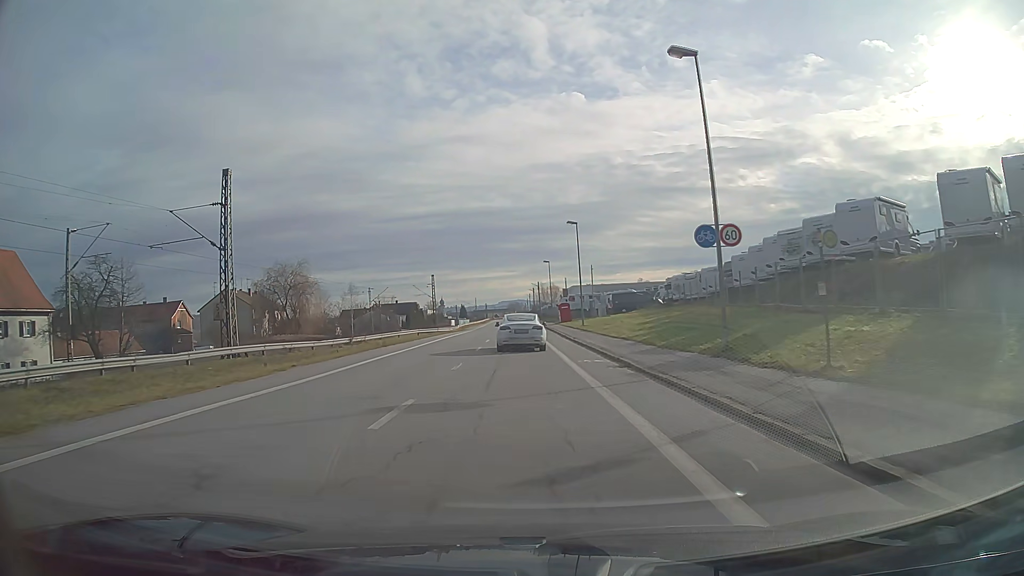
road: unclassified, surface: asphalt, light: Day
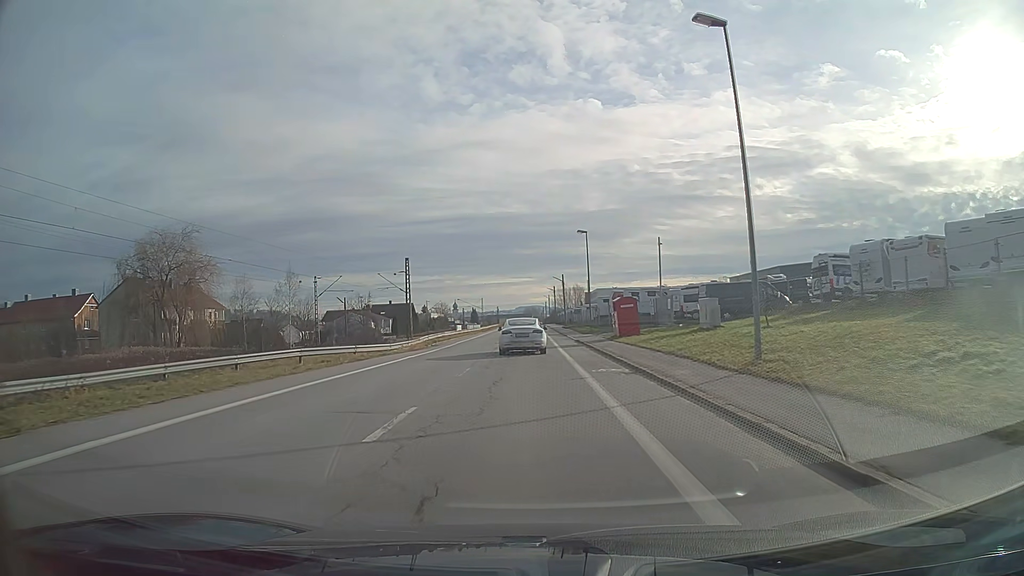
(-0.7, +37.0) m; -1°
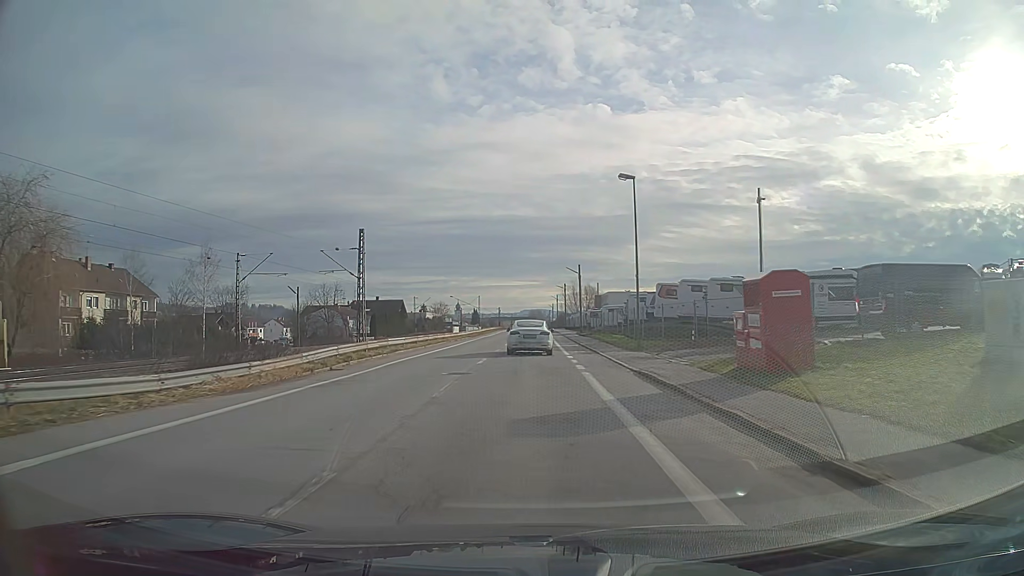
(-0.1, +22.7) m; -1°
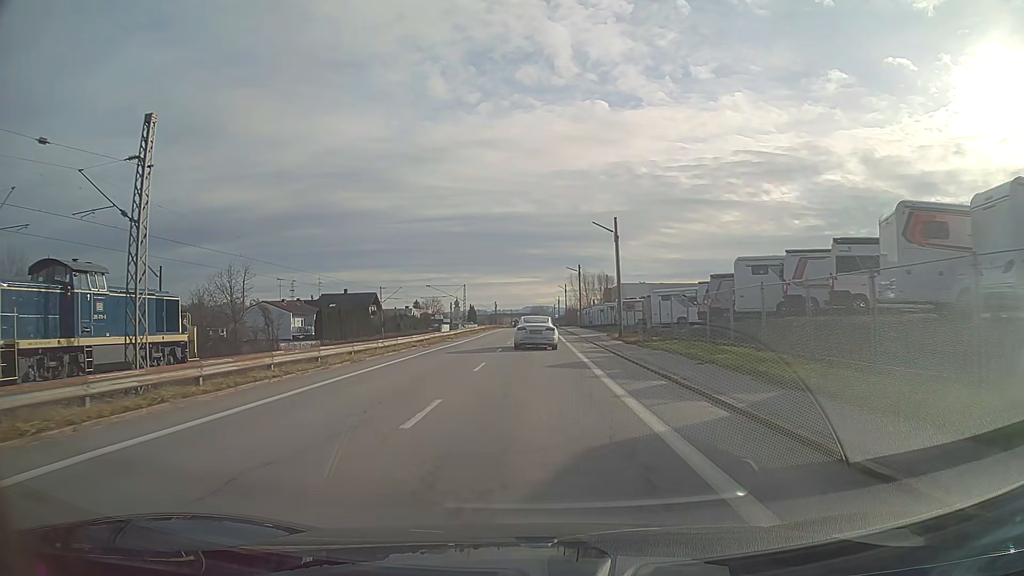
(0.0, +31.3) m; 0°
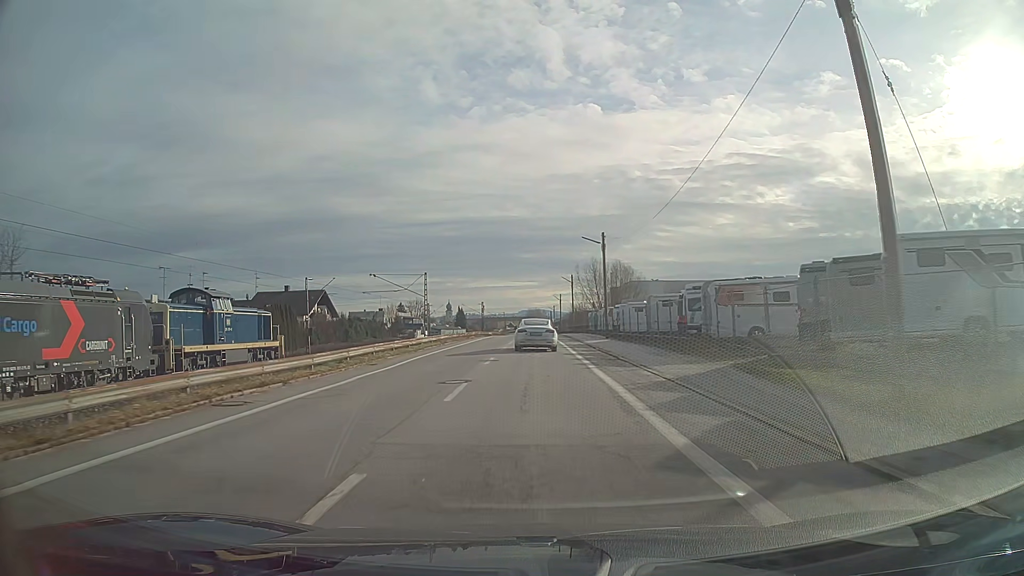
(+0.1, +32.7) m; 0°
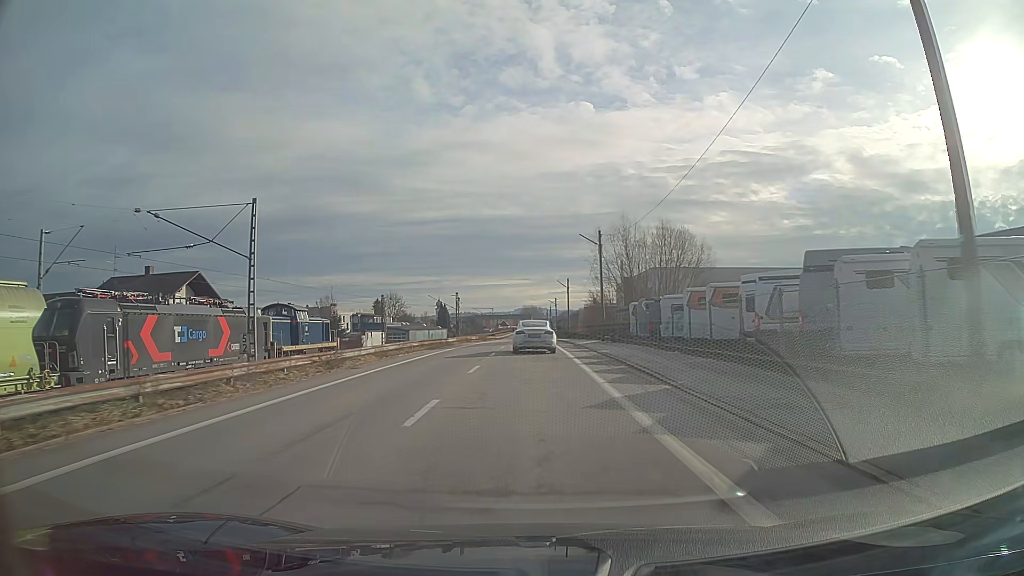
(+0.1, +42.0) m; 0°
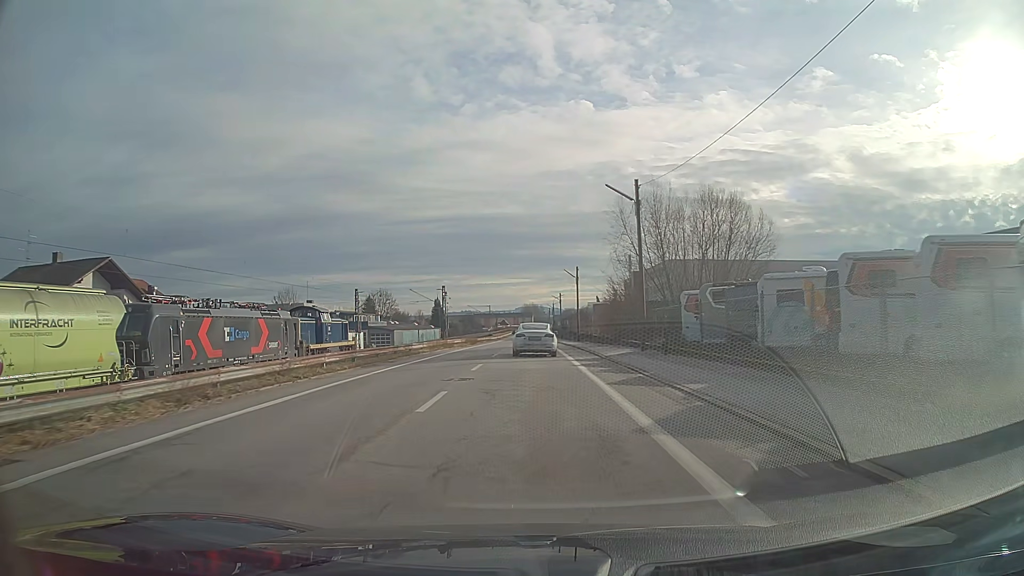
(0.0, +16.8) m; 0°
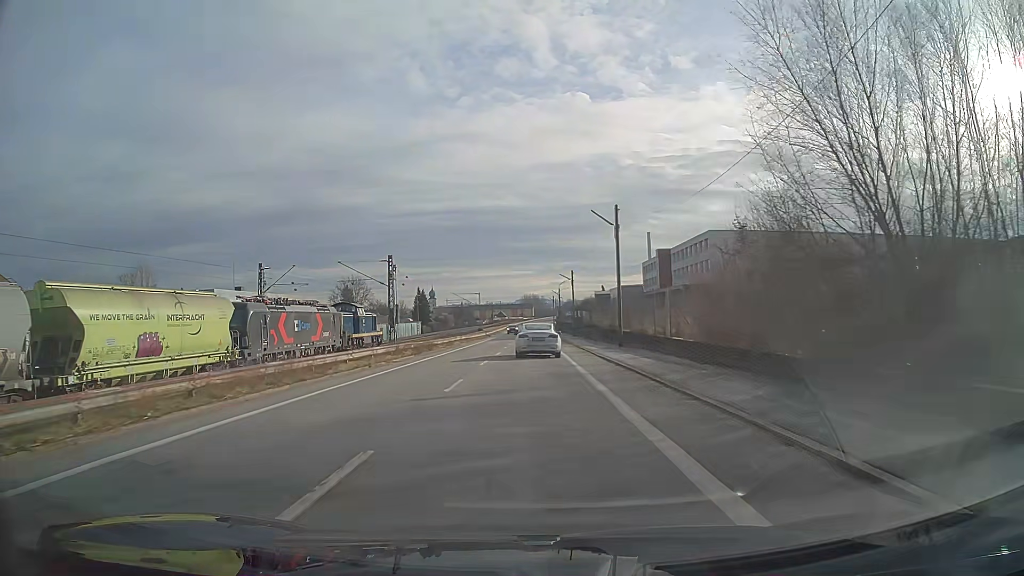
(0.0, +33.5) m; 0°
